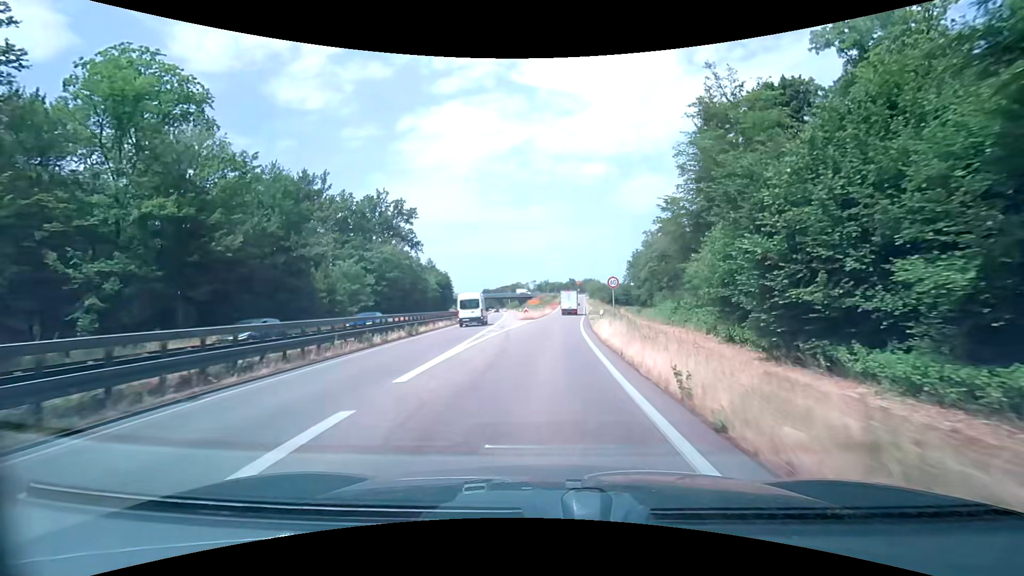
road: trunk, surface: asphalt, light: Day
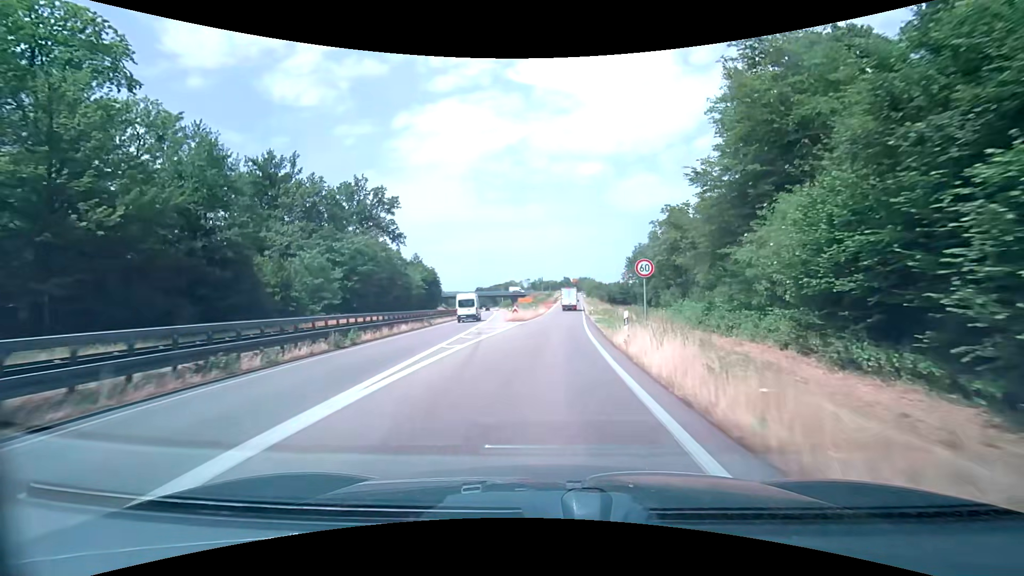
(0.0, +9.3) m; 0°
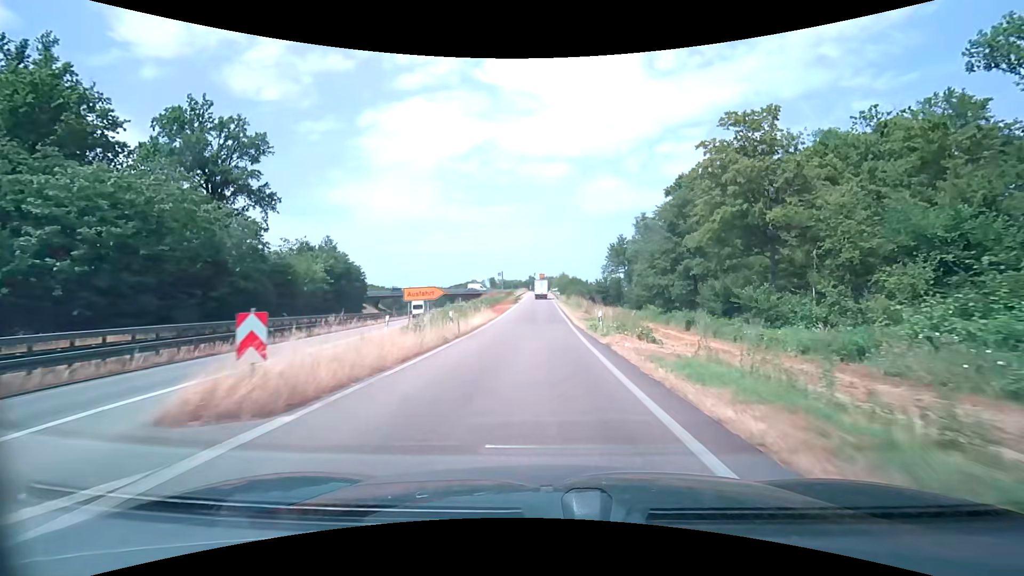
(+1.5, +35.4) m; +4°
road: trunk_link
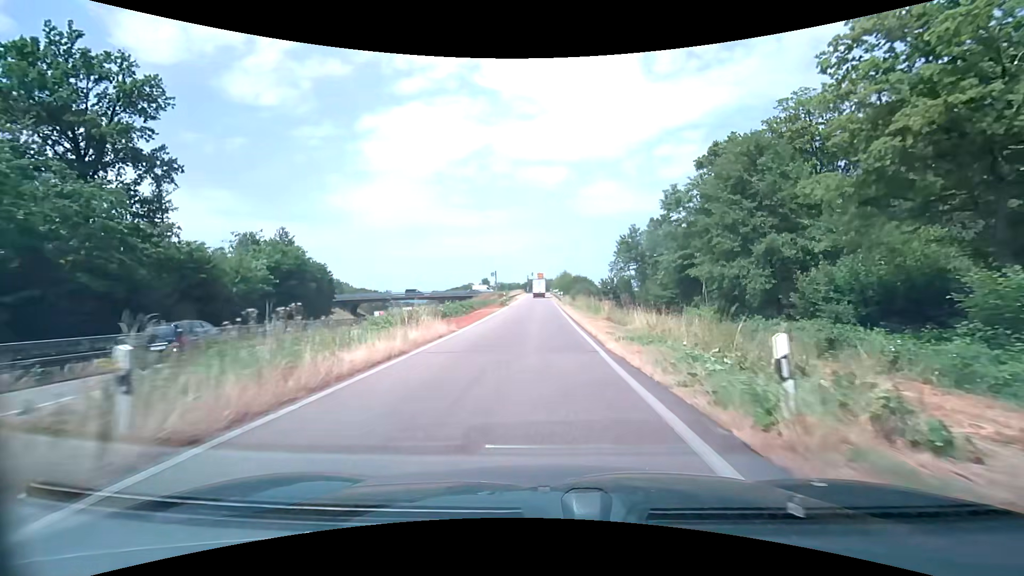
(+0.1, +17.2) m; 0°
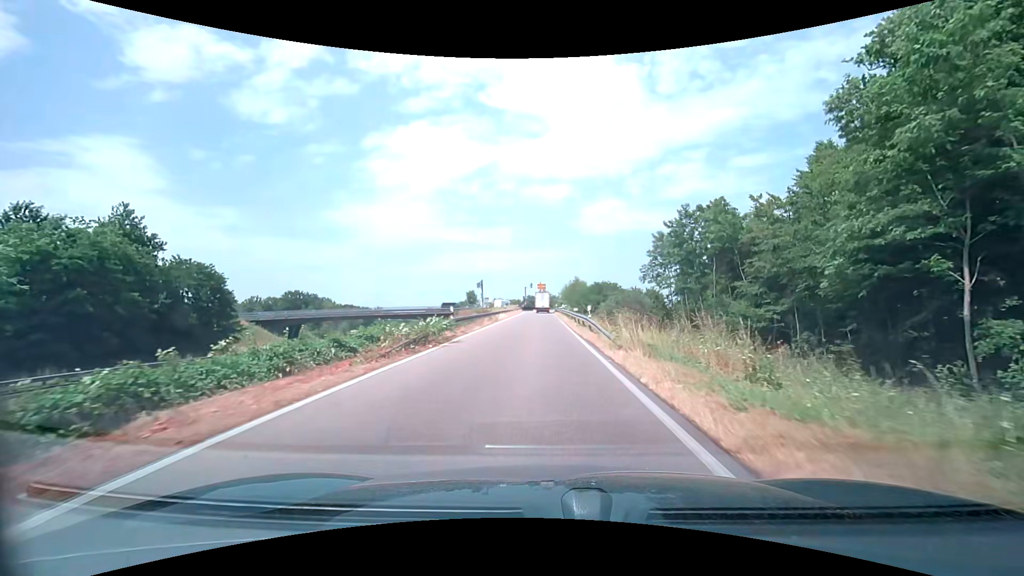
(-0.2, +33.4) m; 0°
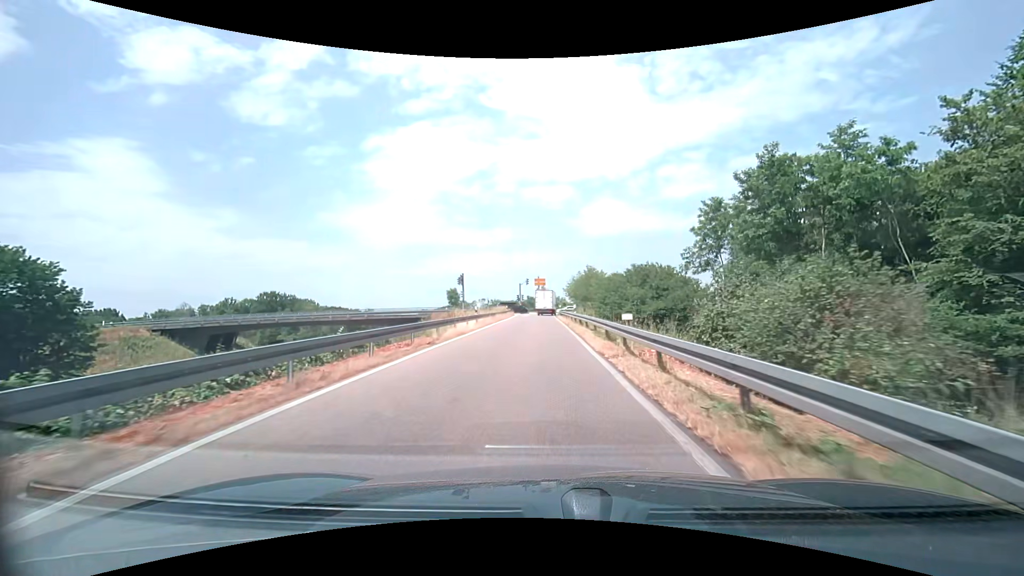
(0.0, +22.9) m; 0°
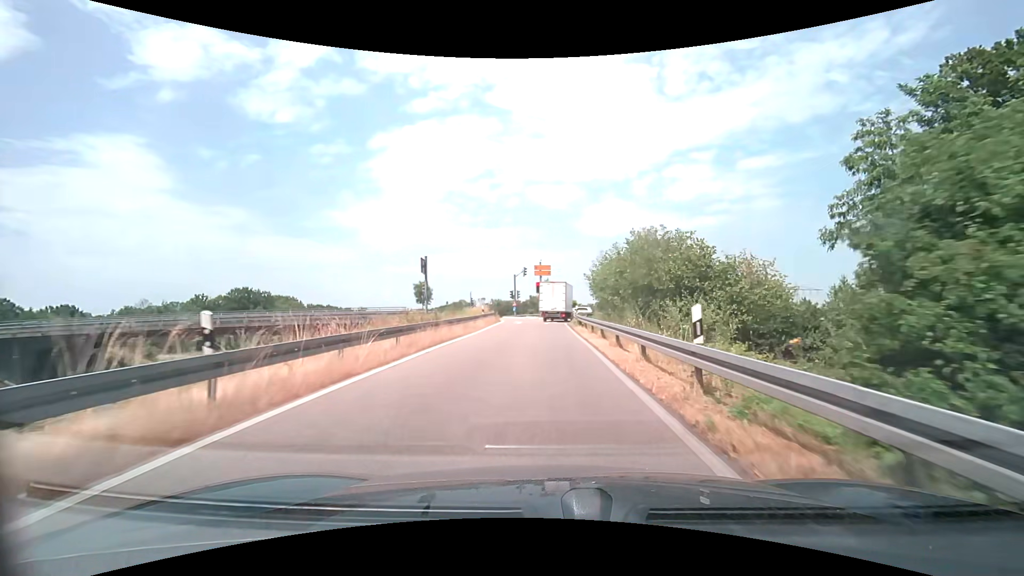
(-0.1, +26.0) m; -1°
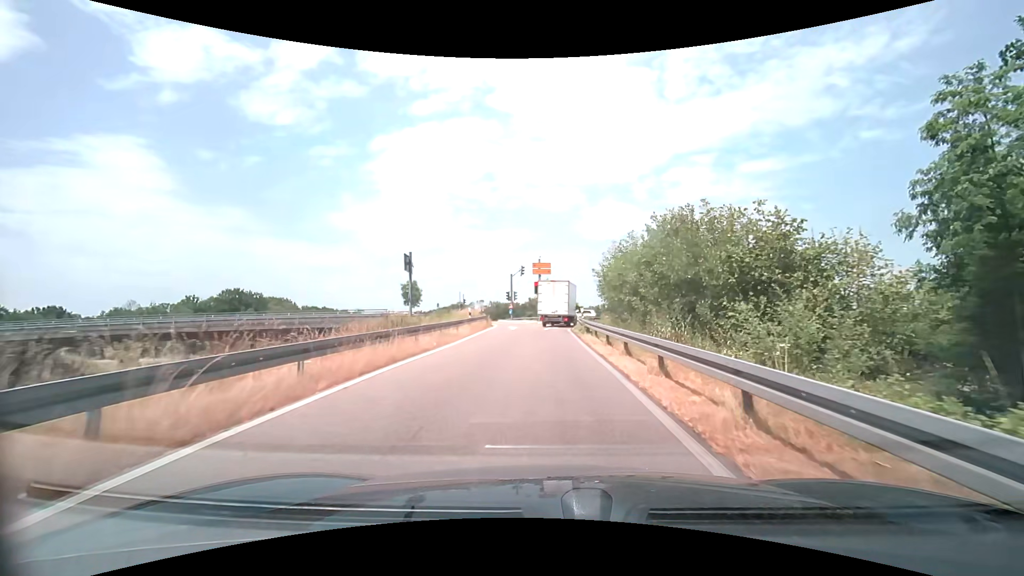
(0.0, +5.7) m; 0°
(0, +10) (0, +20) (0, +30) (+1, +40) (+5, +49) (+13, +55) (+22, +59) (+32, +61) (+41, +64) (+51, +66) m
